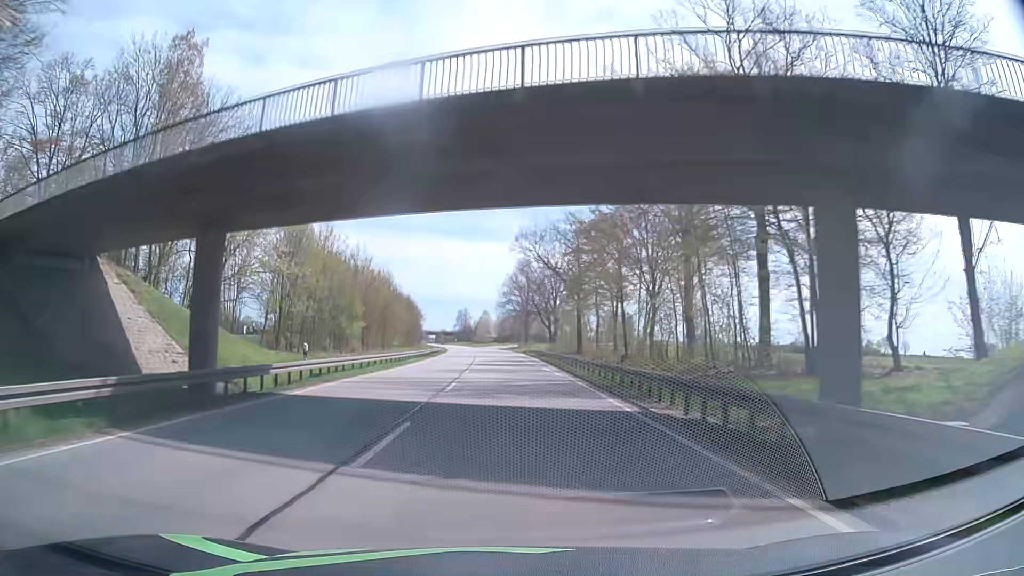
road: primary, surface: asphalt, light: Day
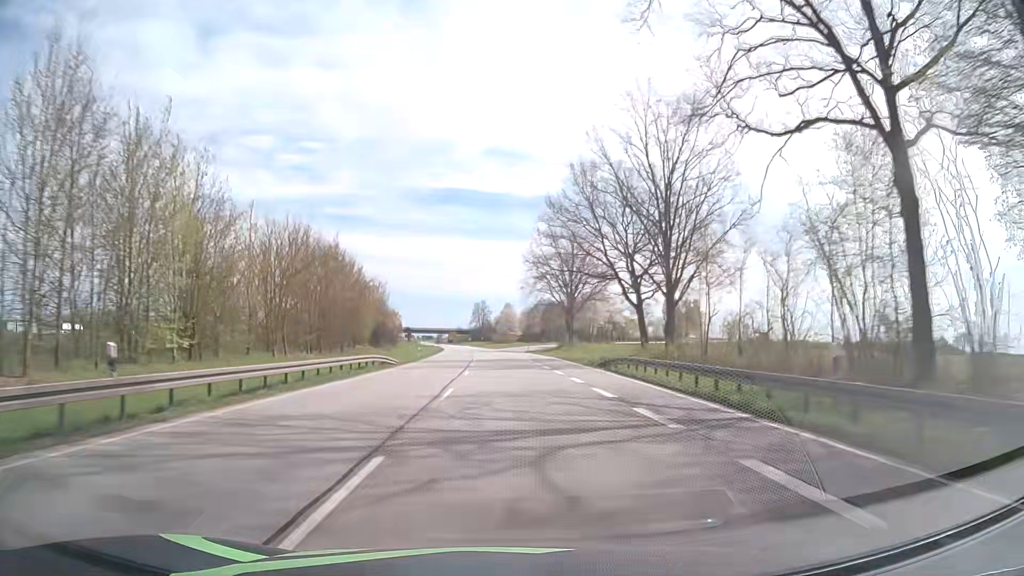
(-1.3, +63.2) m; -2°
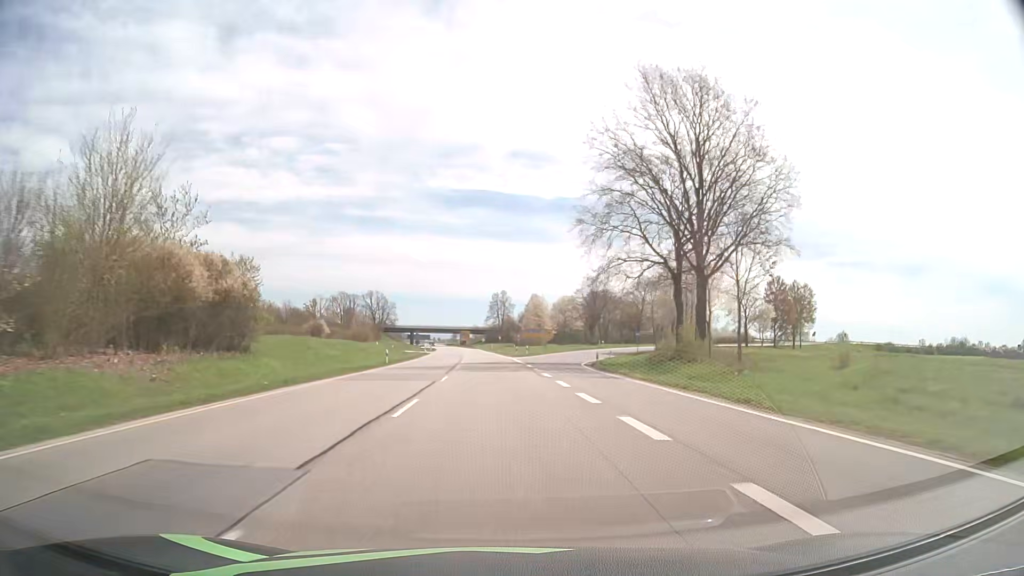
(-0.9, +63.2) m; -2°
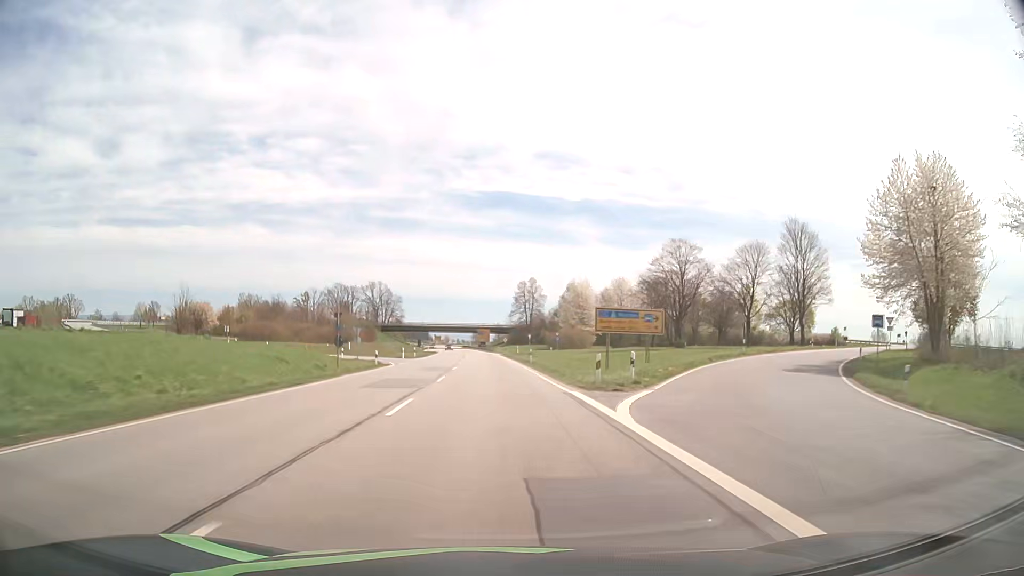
(-0.8, +47.3) m; -2°
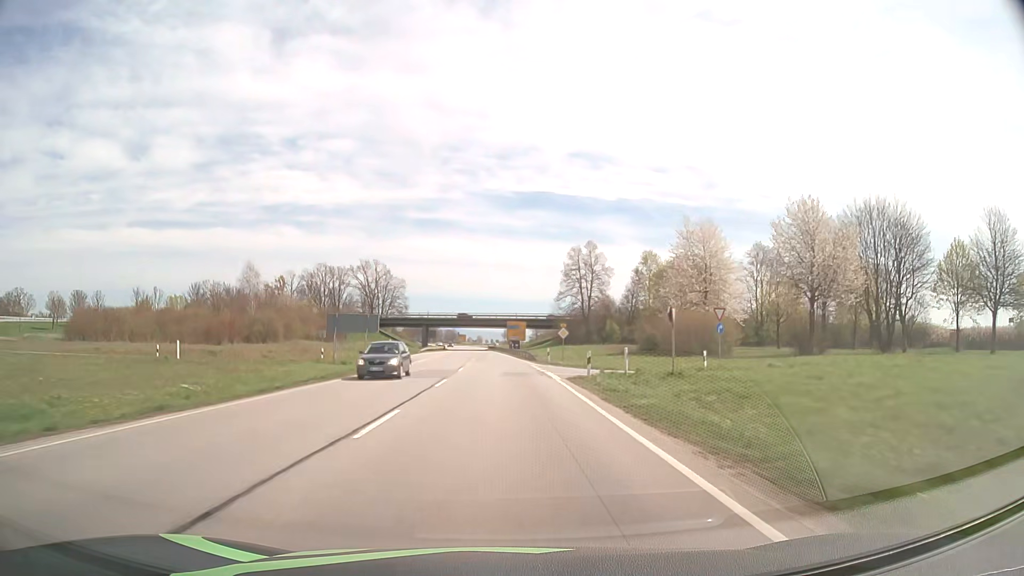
(-1.5, +63.0) m; -3°
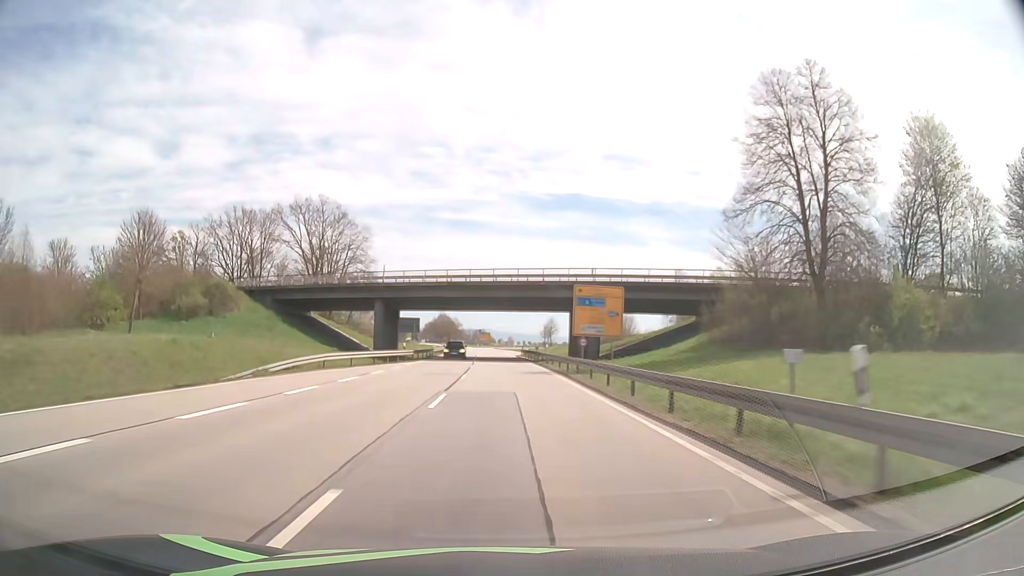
(-2.2, +78.8) m; -3°
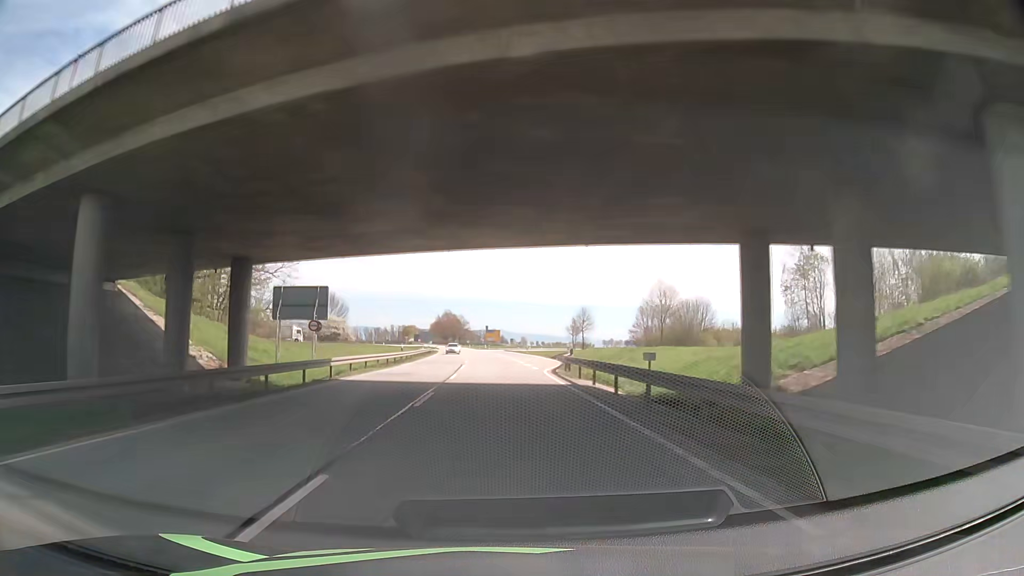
(-0.3, +47.4) m; -1°
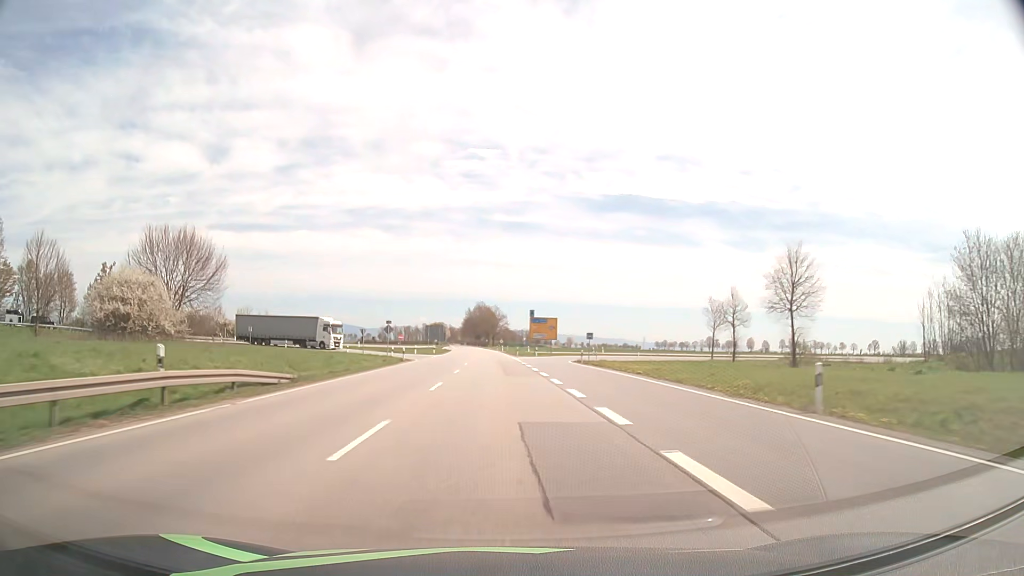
(-2.6, +78.9) m; -4°
(0, +10) (0, +20) (0, +30) (-1, +40) (-1, +50) (-1, +60) (-2, +70) (-2, +80) (-2, +90) (-3, +100) m
